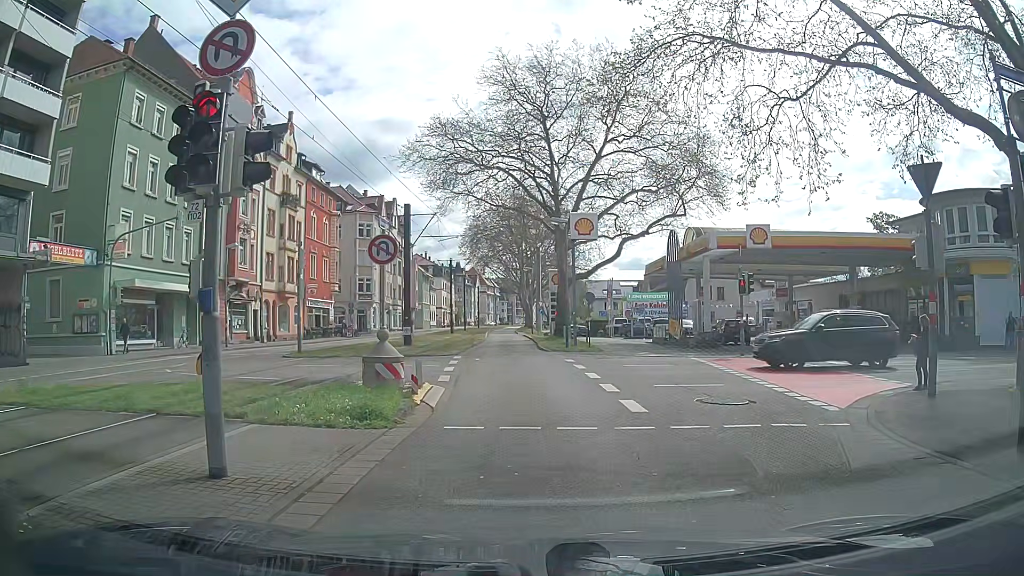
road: secondary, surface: asphalt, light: Day
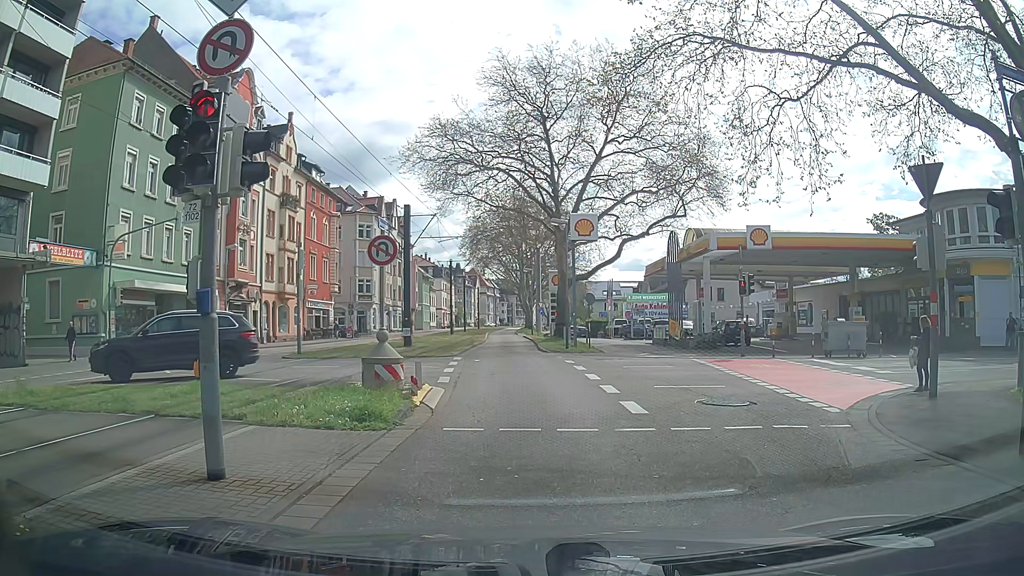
(0.0, +0.1) m; 0°
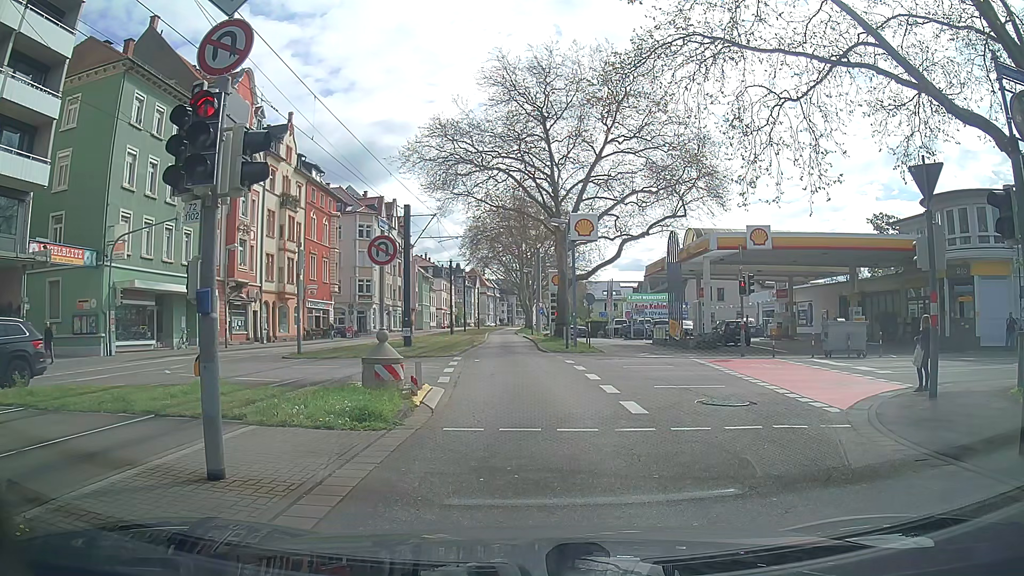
(0.0, 0.0) m; 0°
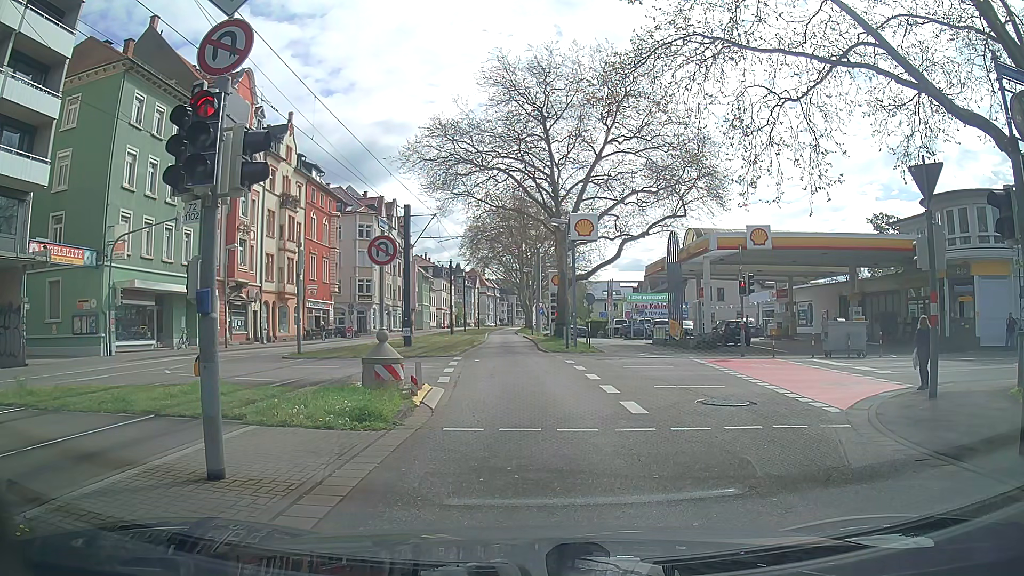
(0.0, 0.0) m; 0°
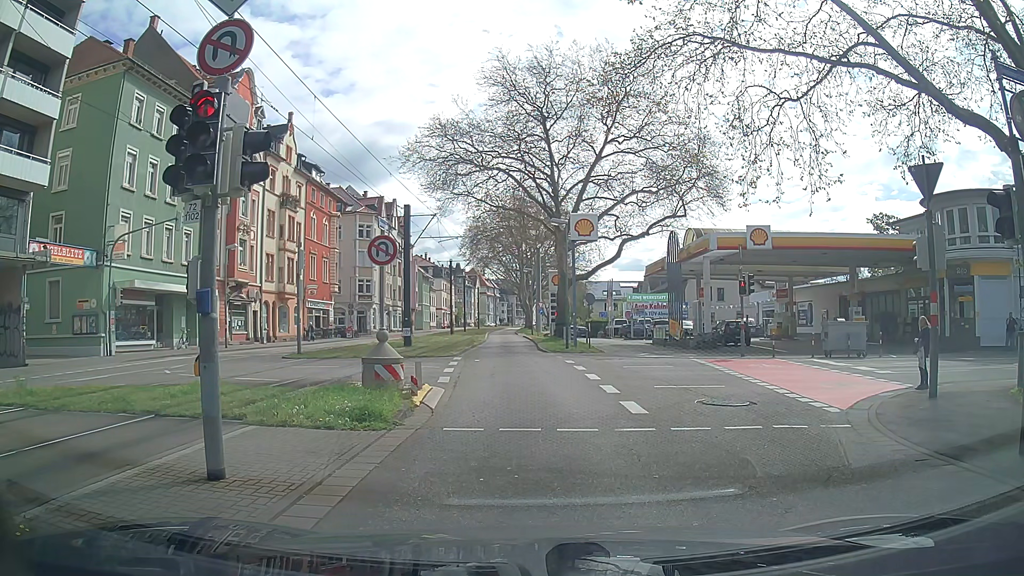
(0.0, 0.0) m; 0°
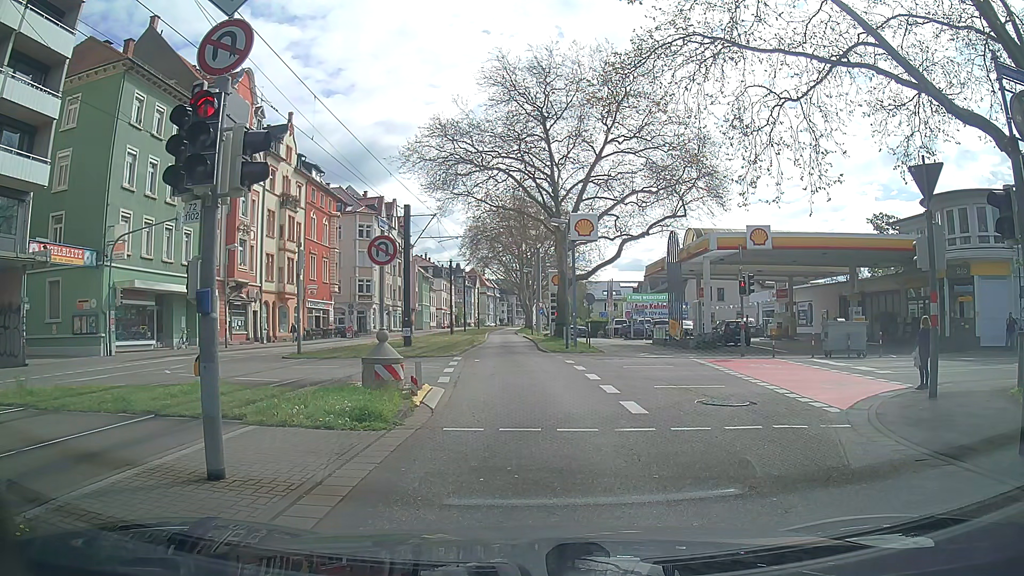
(0.0, 0.0) m; 0°
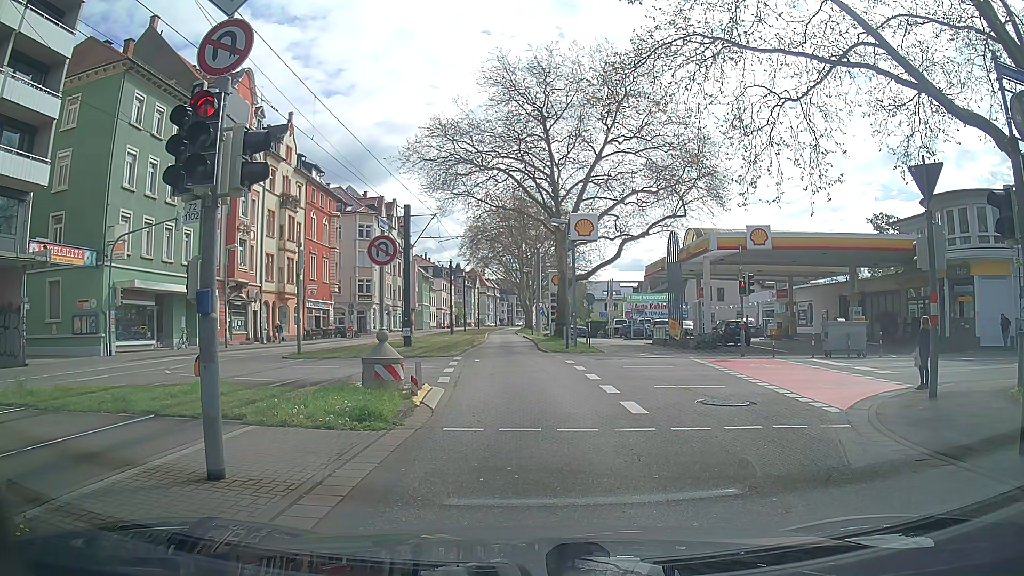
(0.0, 0.0) m; 0°
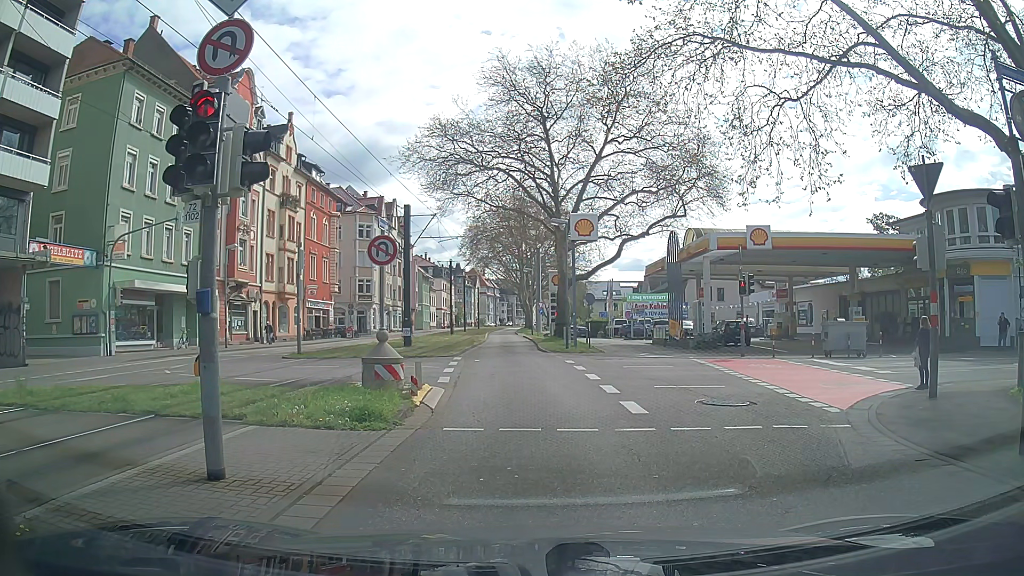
(0.0, 0.0) m; 0°
